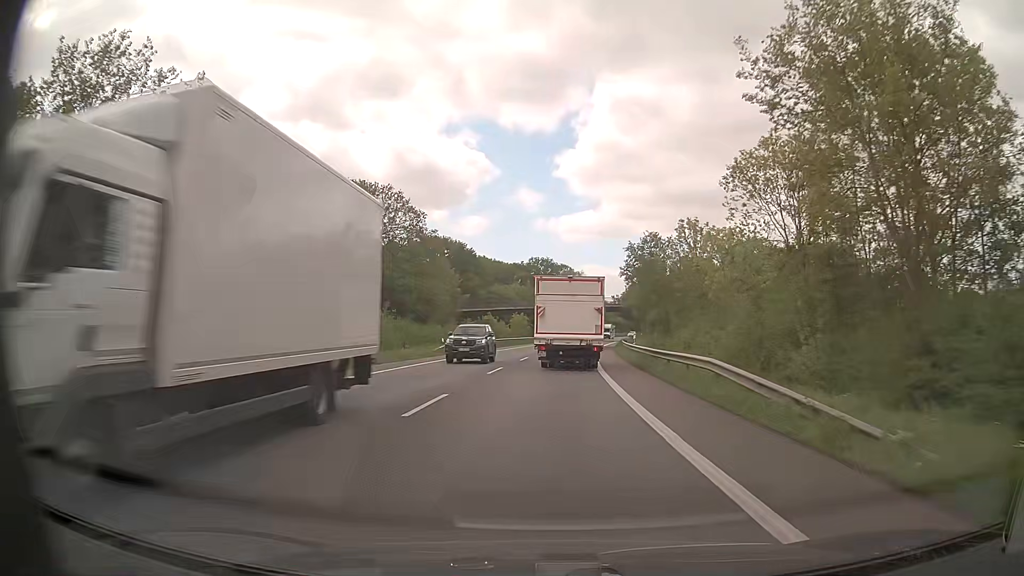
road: primary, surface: asphalt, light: Day
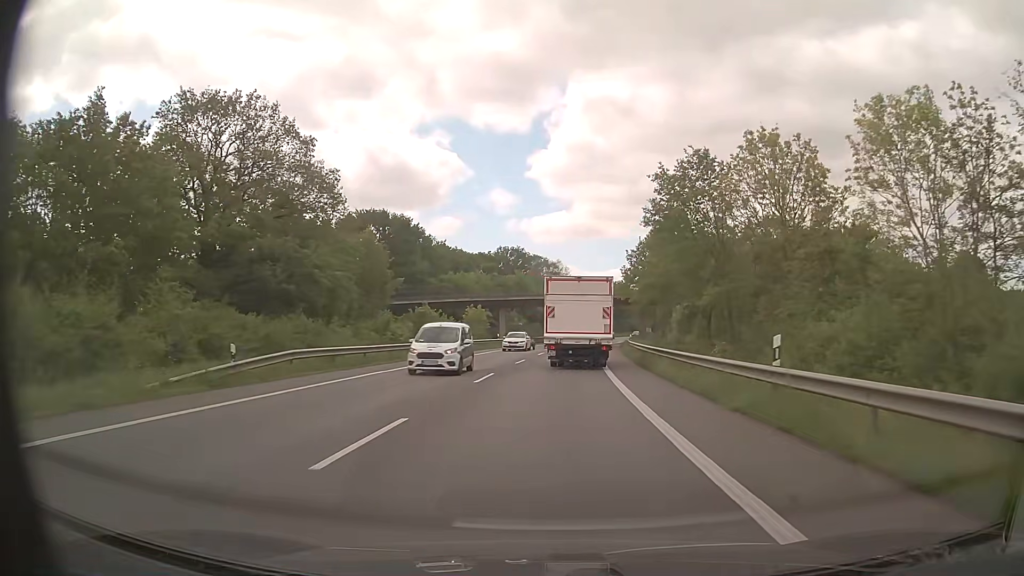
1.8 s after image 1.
(+0.5, +28.8) m; +2°
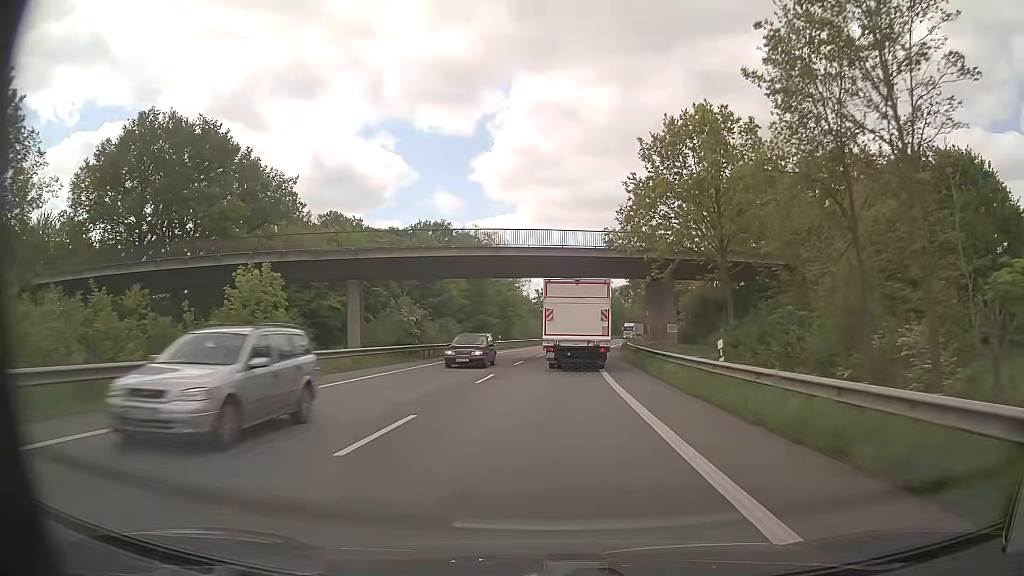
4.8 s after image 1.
(+2.1, +47.7) m; +5°
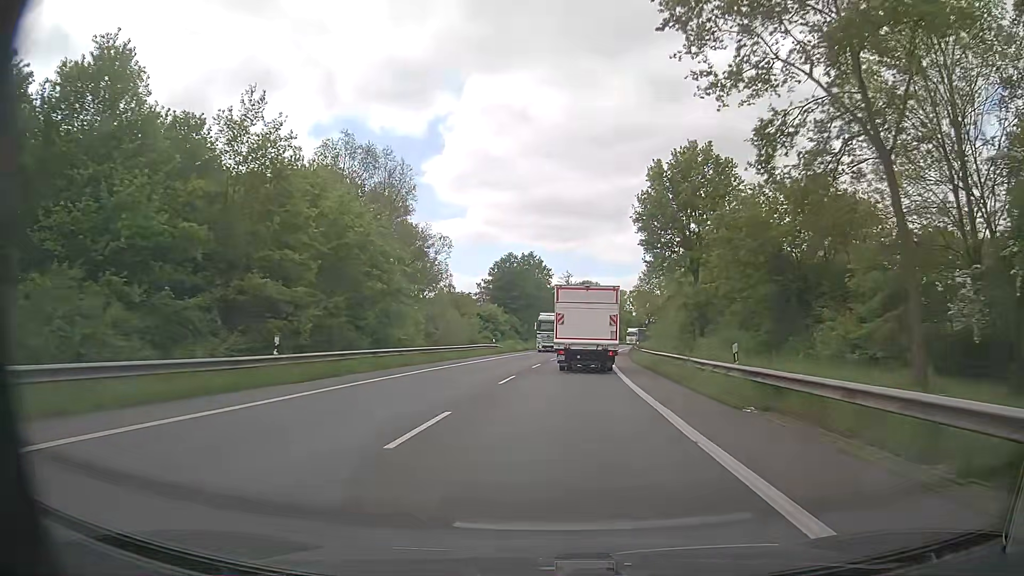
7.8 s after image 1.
(+1.6, +48.1) m; +4°
(0, +10) (+1, +20) (+1, +30) (+2, +40) (+3, +50) (+4, +60) (+5, +70) (+7, +80) (+8, +90) (+10, +99) m
